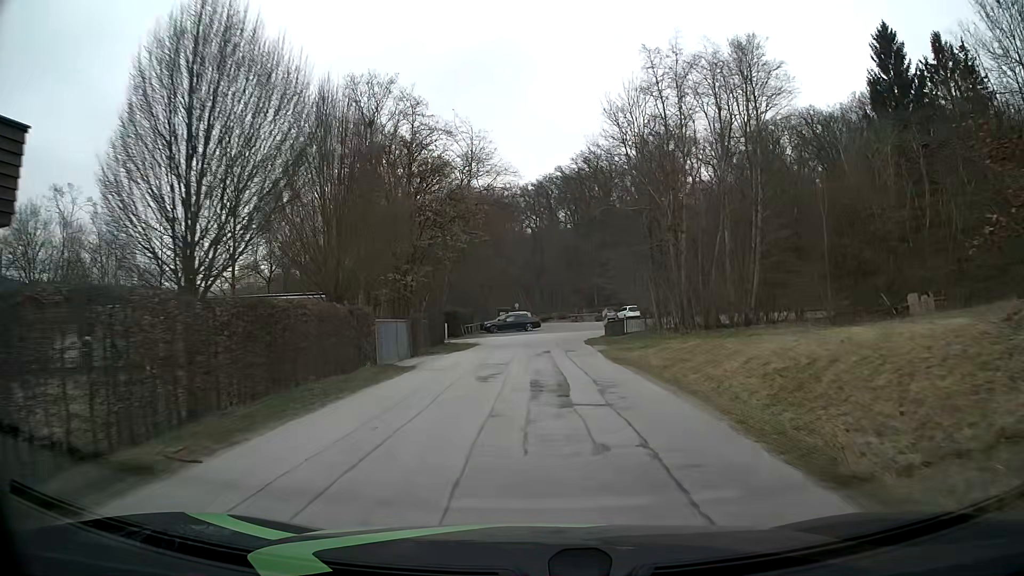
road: residential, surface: asphalt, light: Day
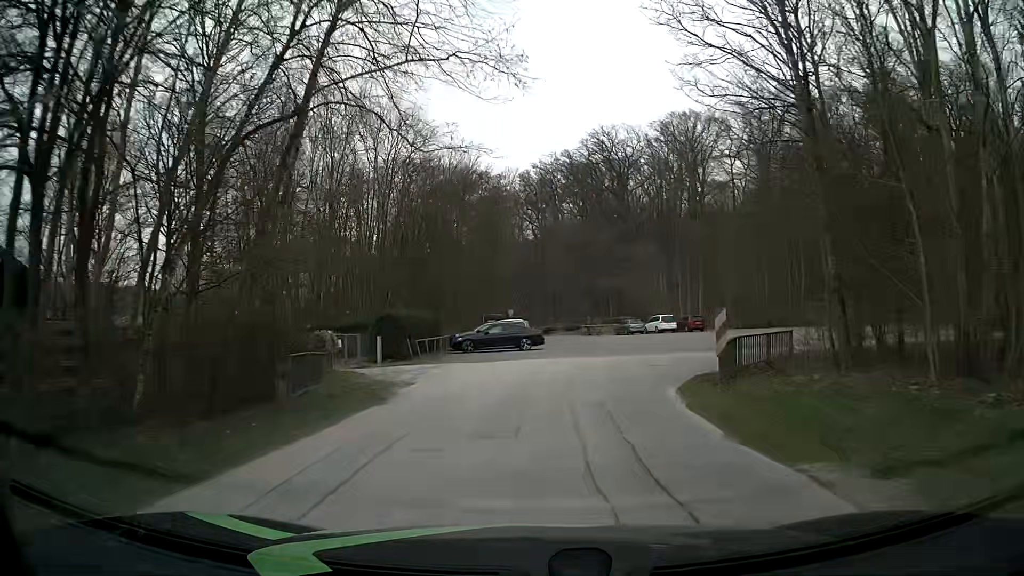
(0.0, +22.5) m; 0°
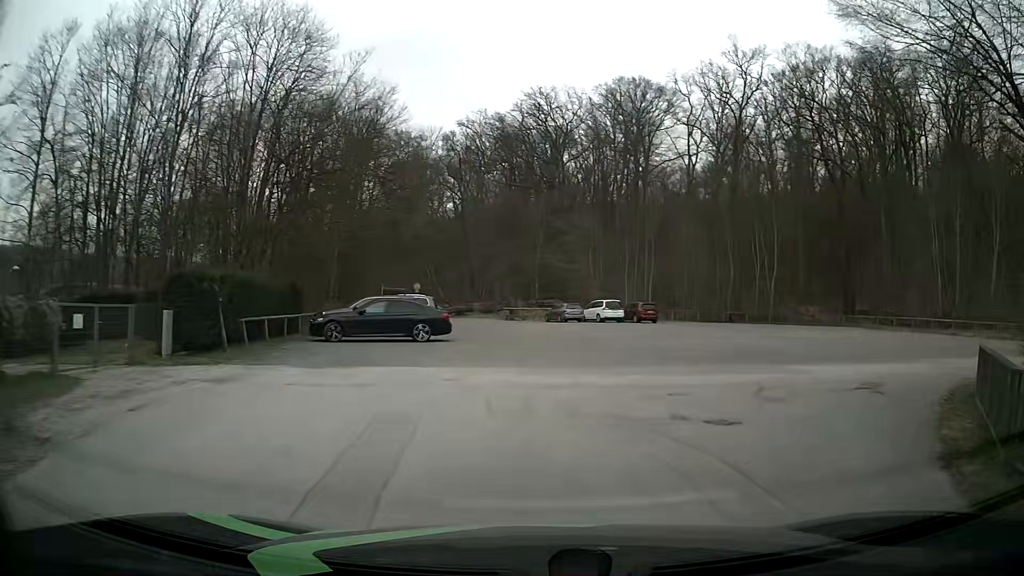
(+0.1, +13.0) m; +5°
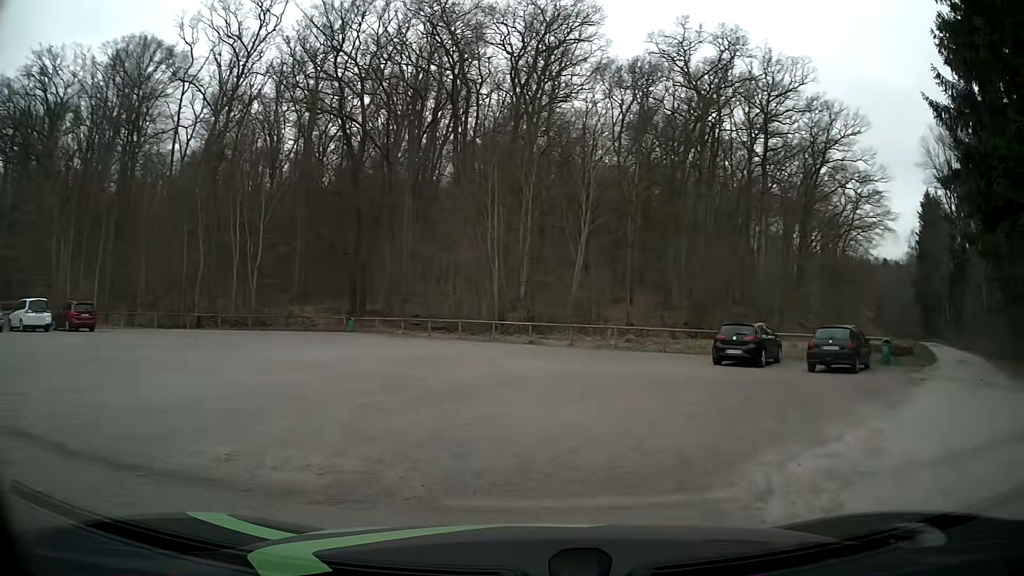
(+5.9, +14.8) m; +45°
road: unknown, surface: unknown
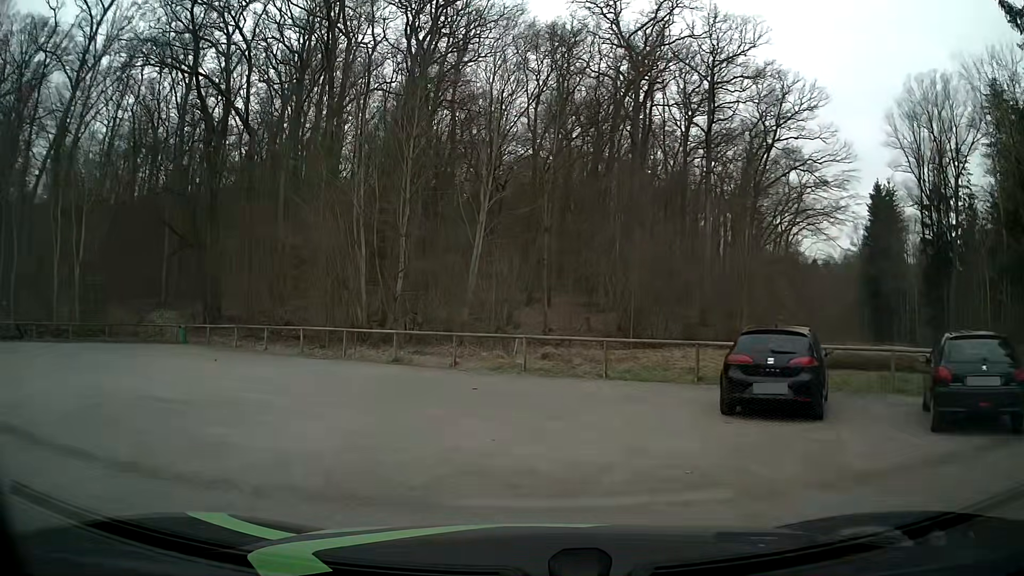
(+1.4, +11.5) m; +7°
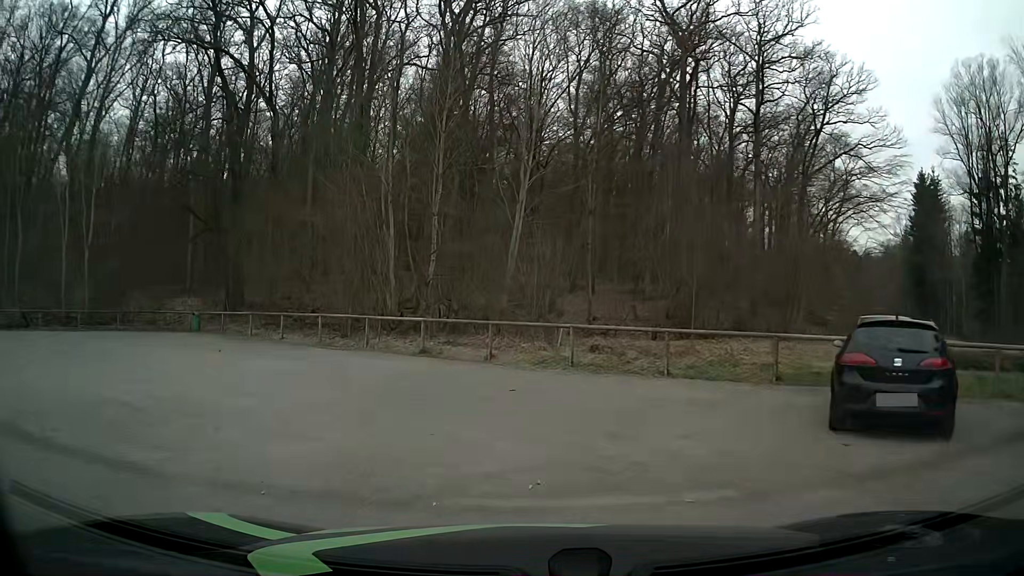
(-0.1, +2.6) m; -3°
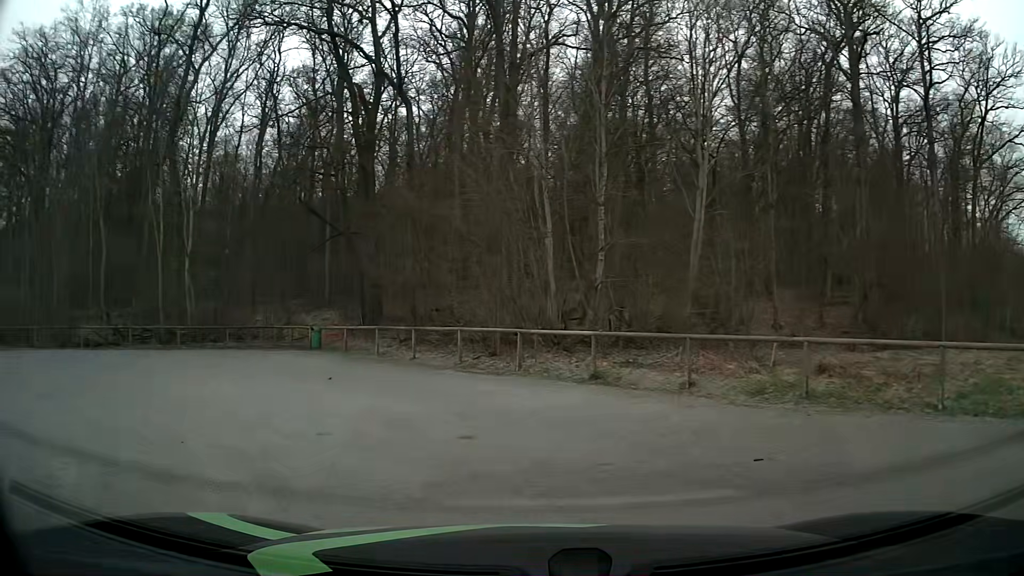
(-0.5, +4.9) m; -14°
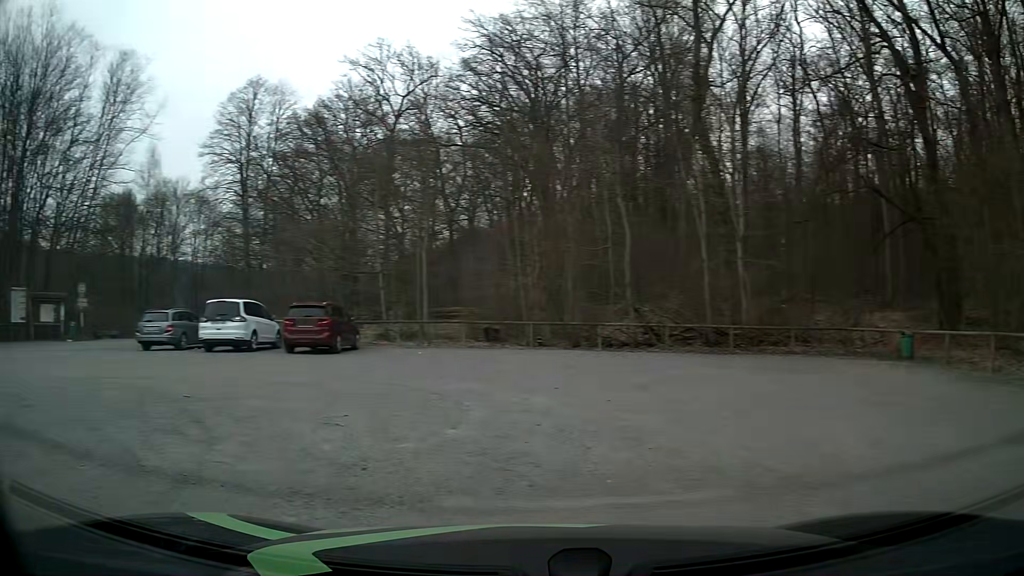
(-2.0, +5.5) m; -47°
